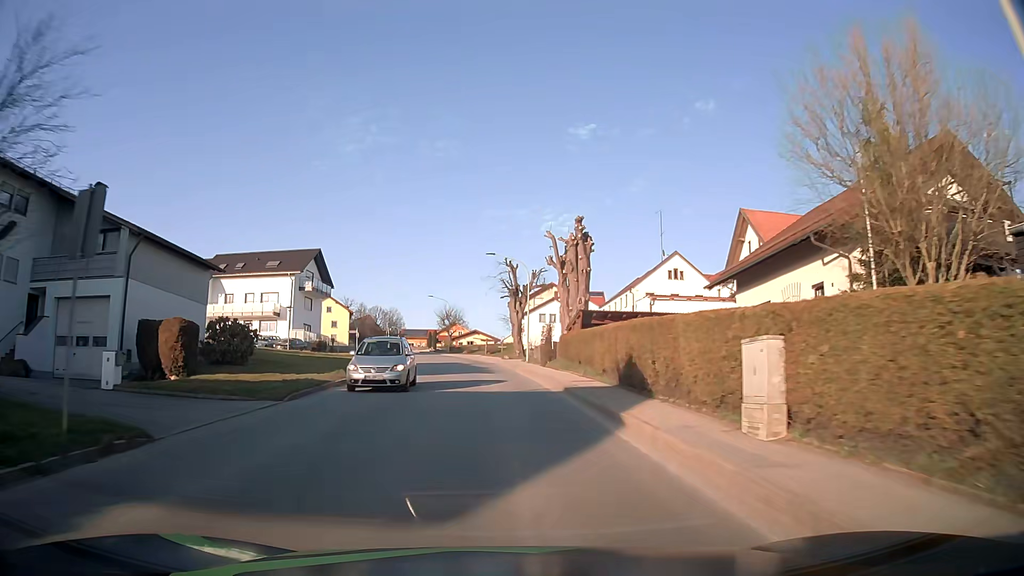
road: tertiary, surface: asphalt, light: Day
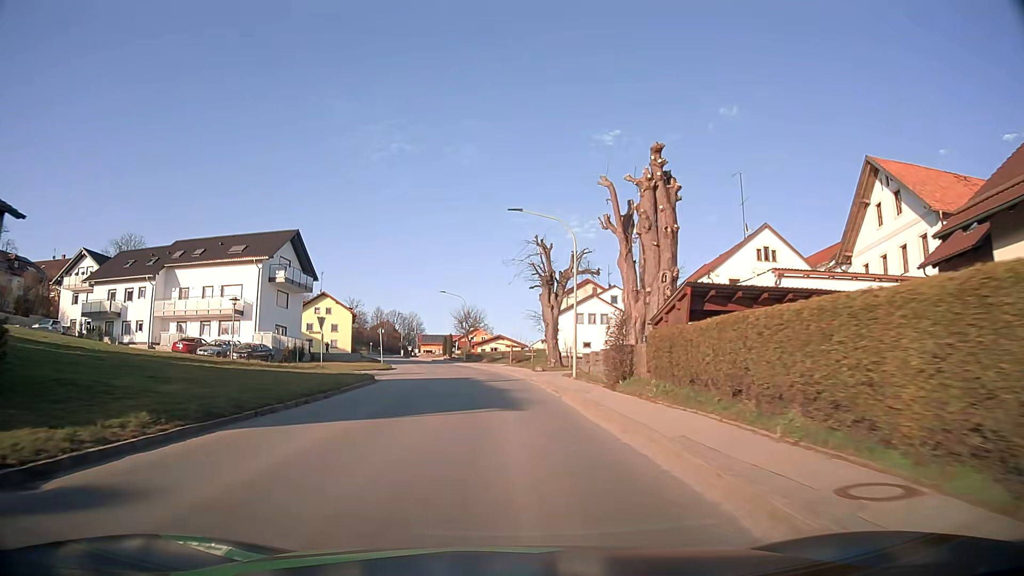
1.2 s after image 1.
(-0.3, +16.6) m; -2°
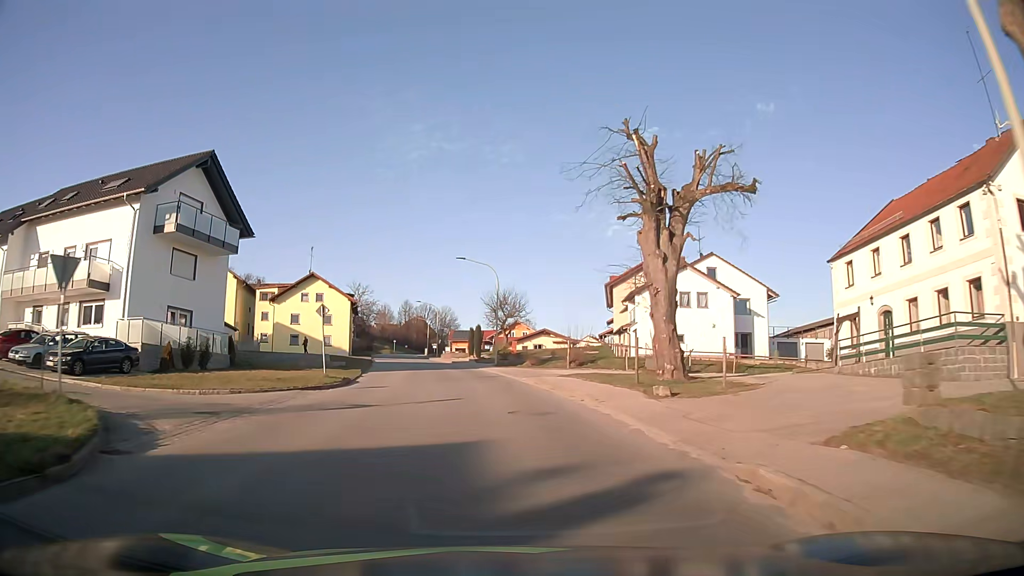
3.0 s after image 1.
(-0.7, +24.9) m; -4°
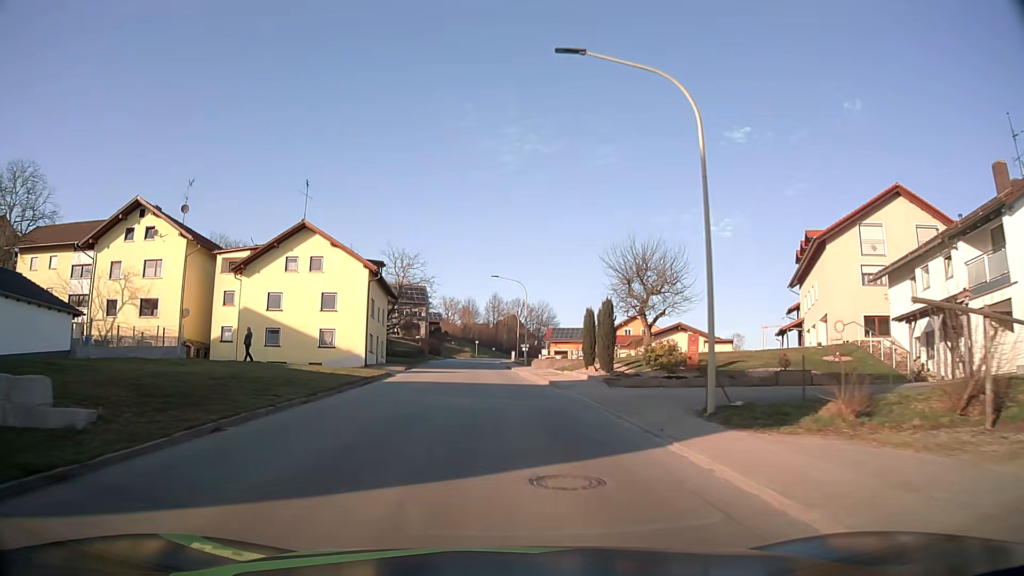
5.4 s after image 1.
(-2.5, +33.5) m; -8°
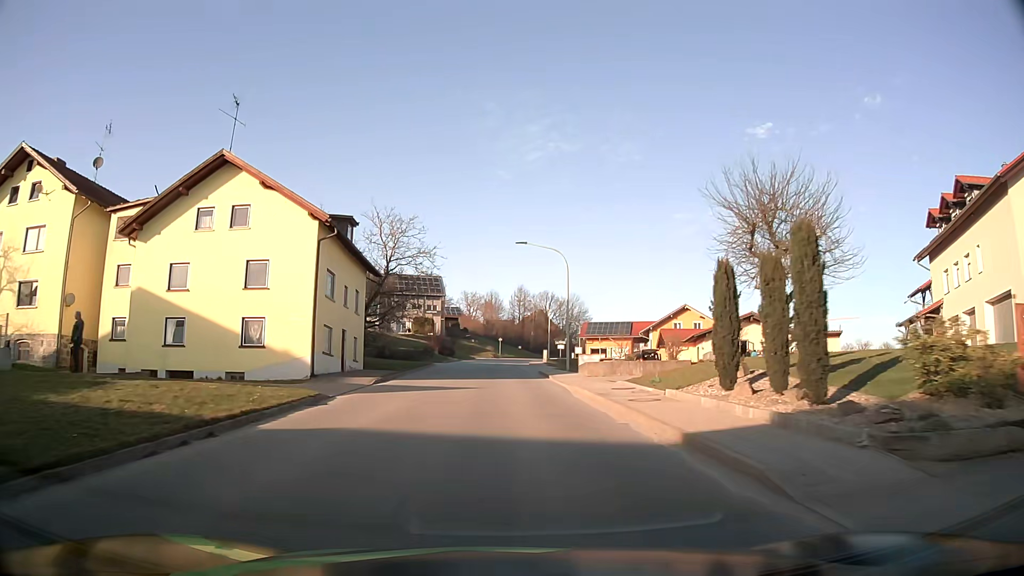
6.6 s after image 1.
(-0.3, +16.9) m; -2°
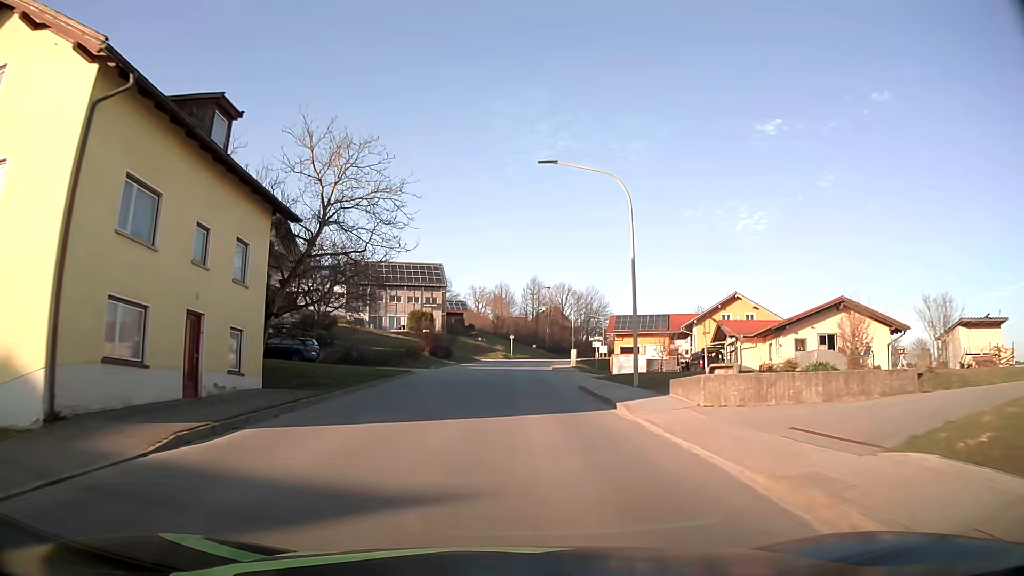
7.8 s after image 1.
(-0.1, +16.9) m; -1°
(0, +10) (0, +20) (0, +30) (0, +40) (+1, +50) (+2, +60) (+3, +70) (+5, +80) (+7, +90) (+9, +99) m
